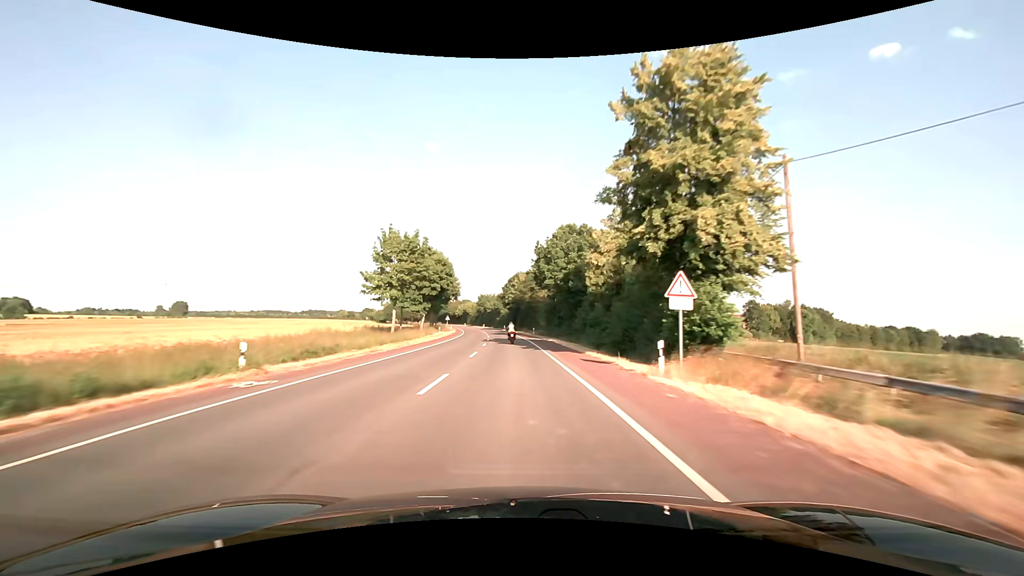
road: secondary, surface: asphalt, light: Day
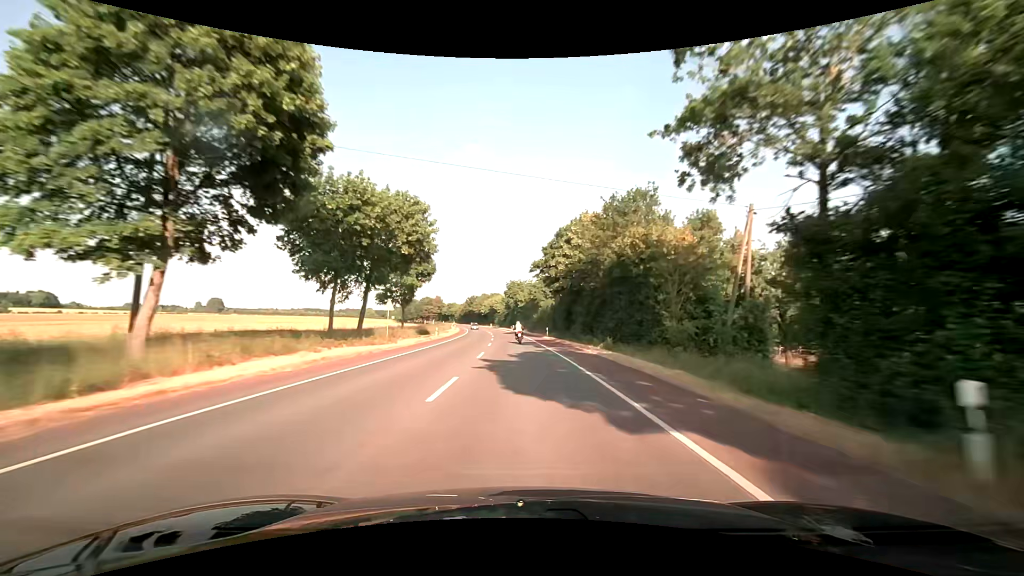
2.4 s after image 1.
(-2.6, +59.4) m; -5°
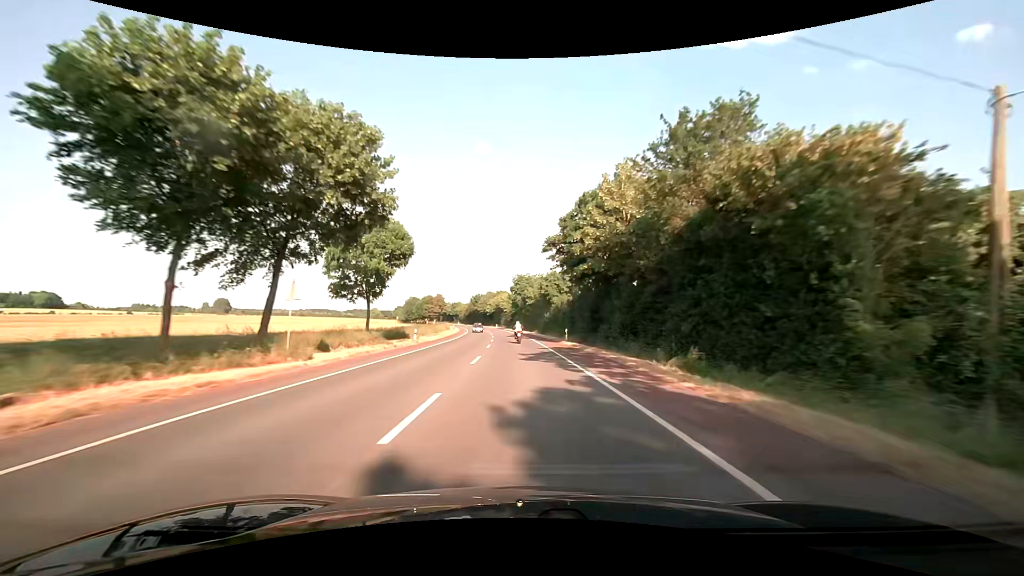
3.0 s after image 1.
(0.0, +14.8) m; -1°
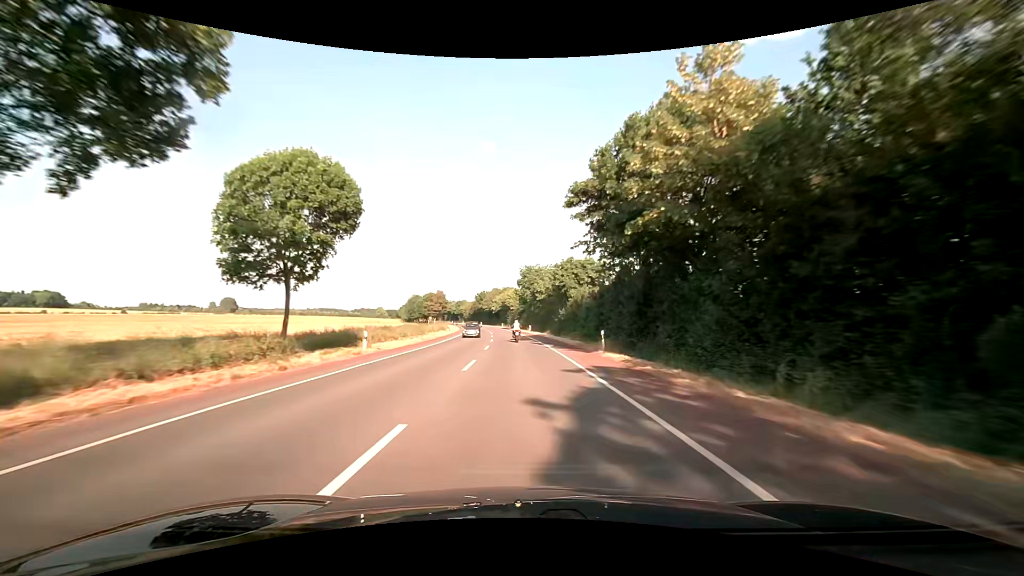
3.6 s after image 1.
(-0.1, +14.9) m; -1°
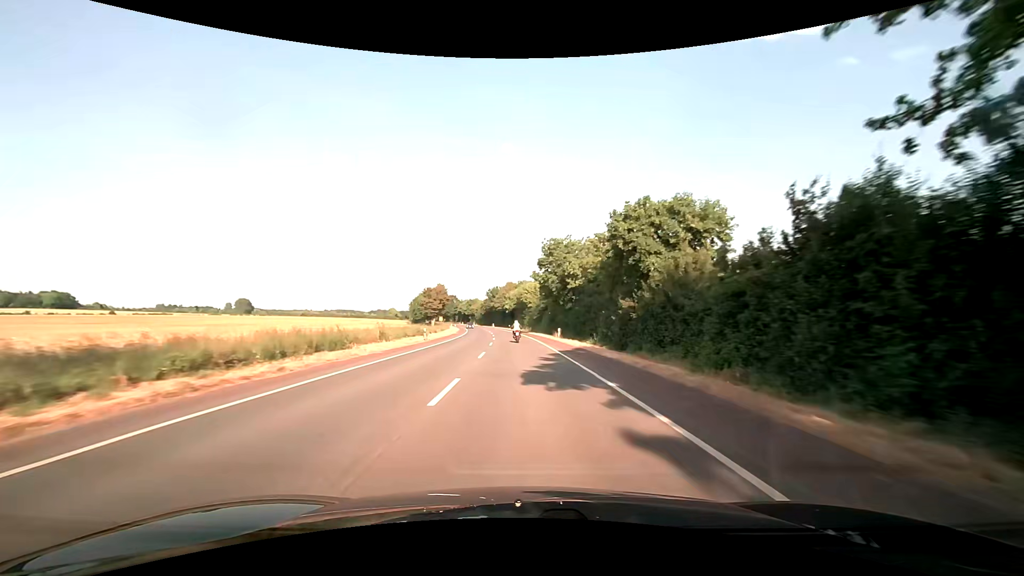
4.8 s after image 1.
(-0.7, +29.3) m; -2°
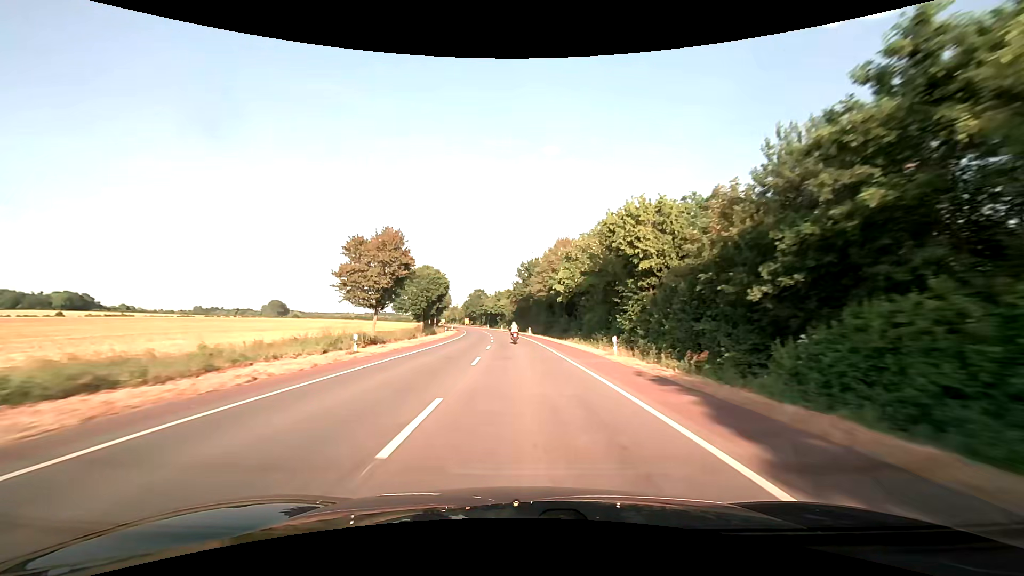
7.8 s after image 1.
(-3.1, +73.1) m; -5°
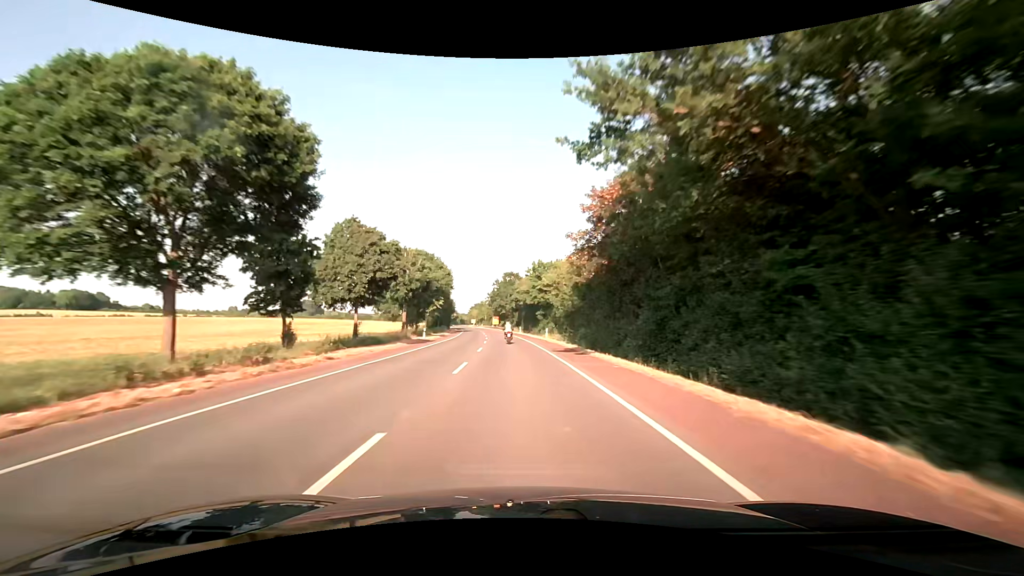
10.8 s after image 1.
(-3.1, +72.8) m; -5°
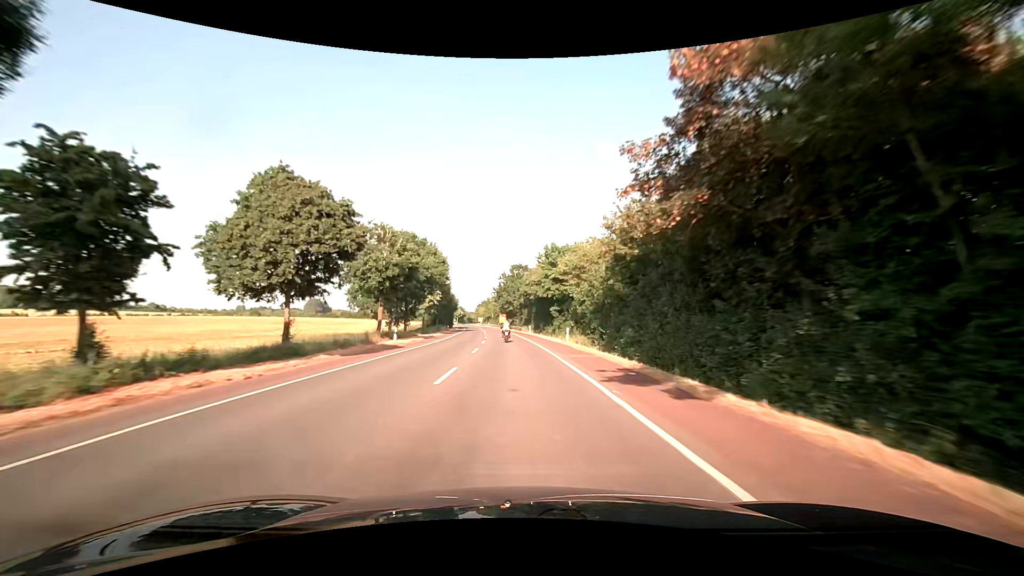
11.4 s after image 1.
(-0.1, +14.5) m; -1°
(0, +10) (0, +20) (-1, +30) (-1, +40) (-2, +50) (-3, +60) (-3, +70) (-4, +80) (-5, +90) (-7, +100) m
